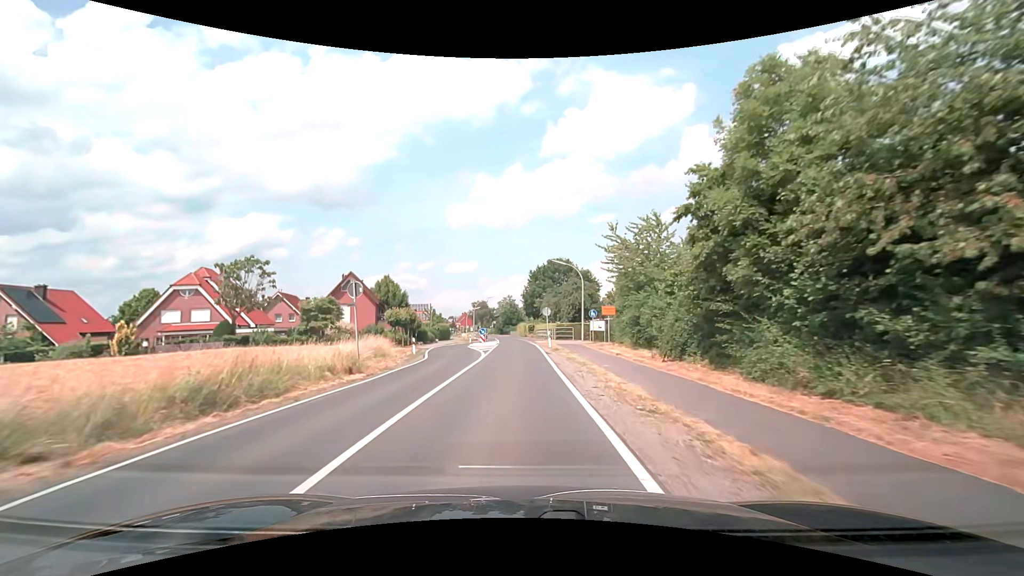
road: secondary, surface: asphalt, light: Day
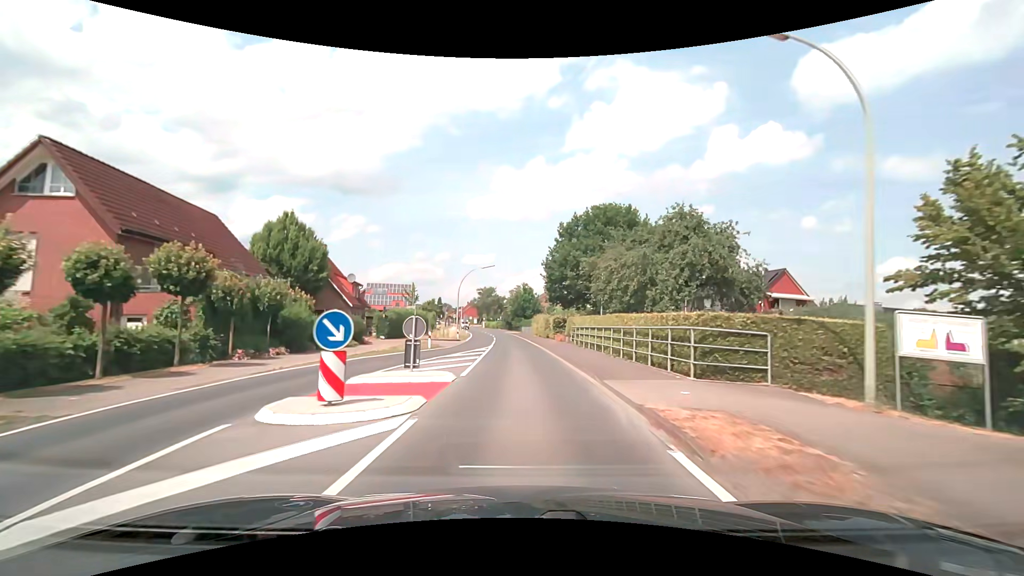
(-0.6, +39.0) m; -1°
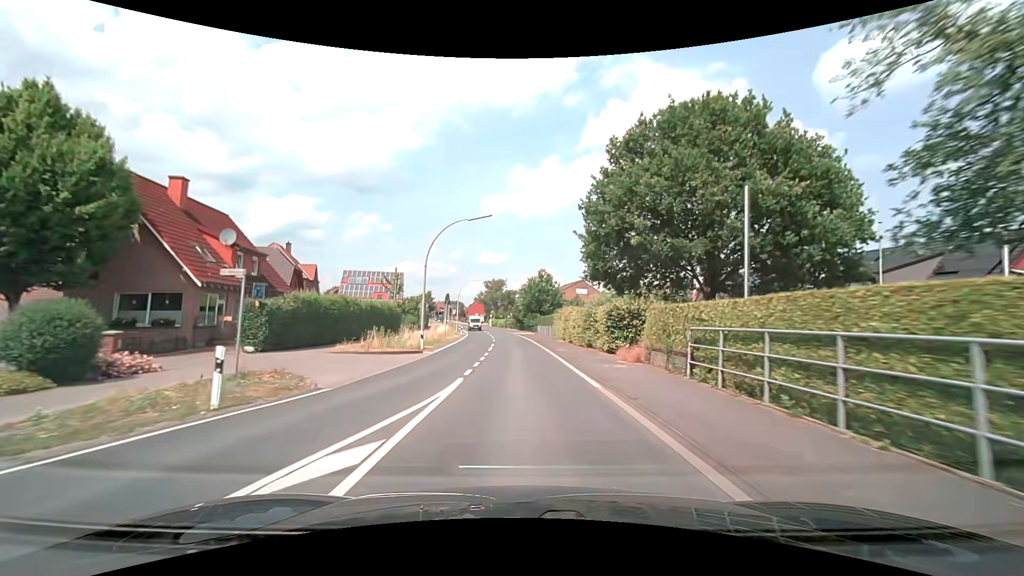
(-0.3, +23.5) m; -2°
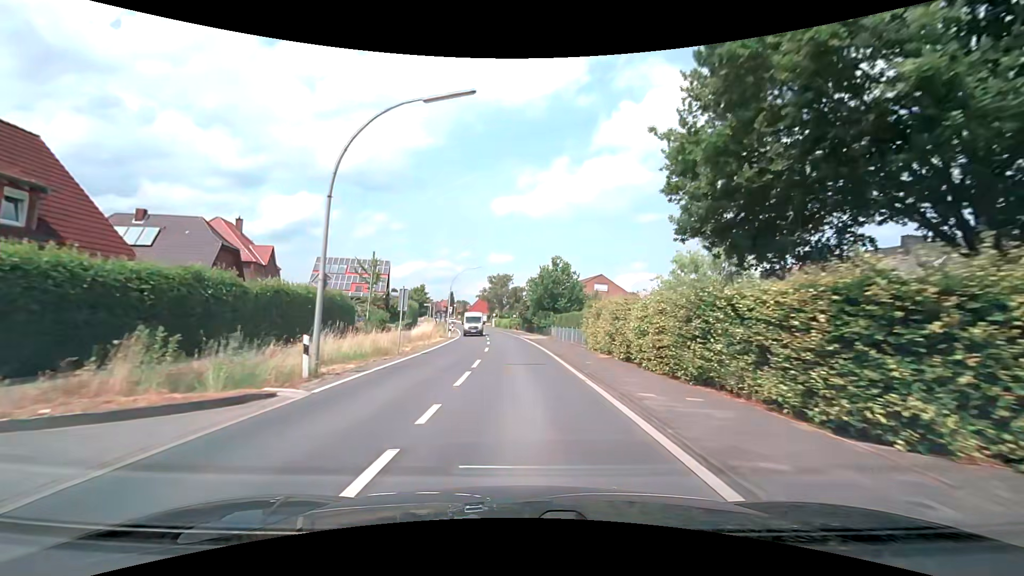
(-0.1, +15.7) m; -1°
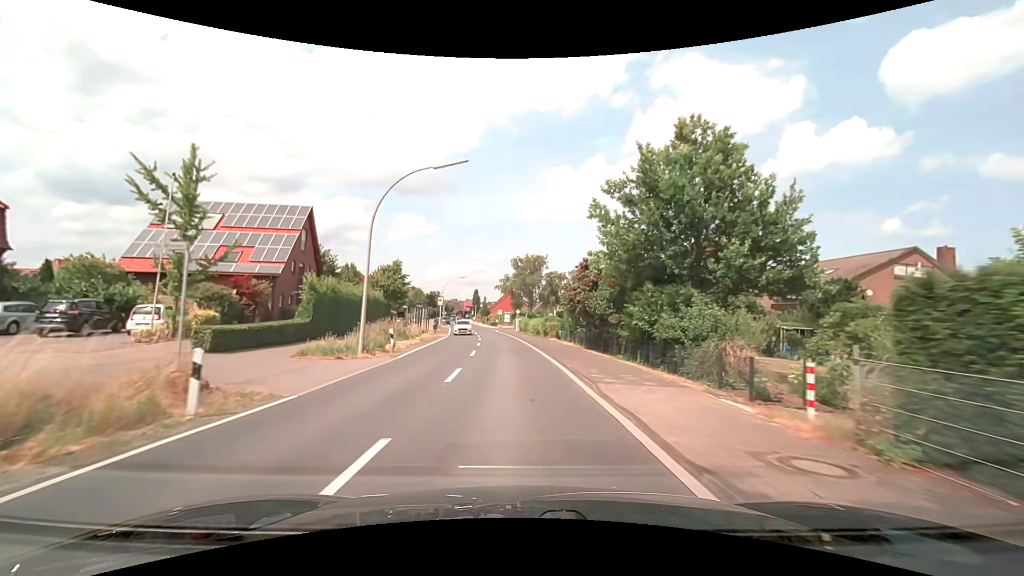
(-0.9, +39.0) m; -3°
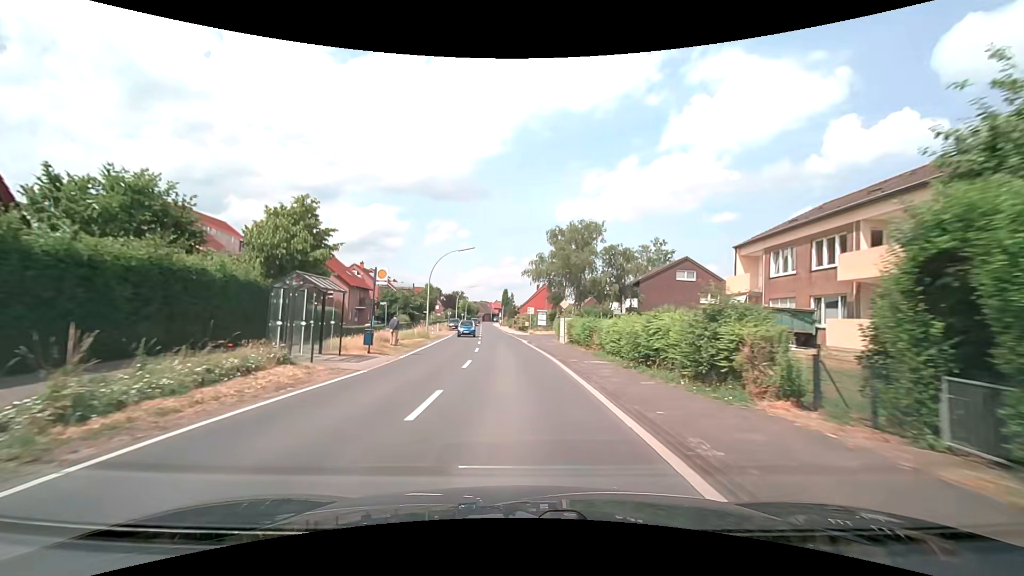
(-1.1, +31.0) m; -4°
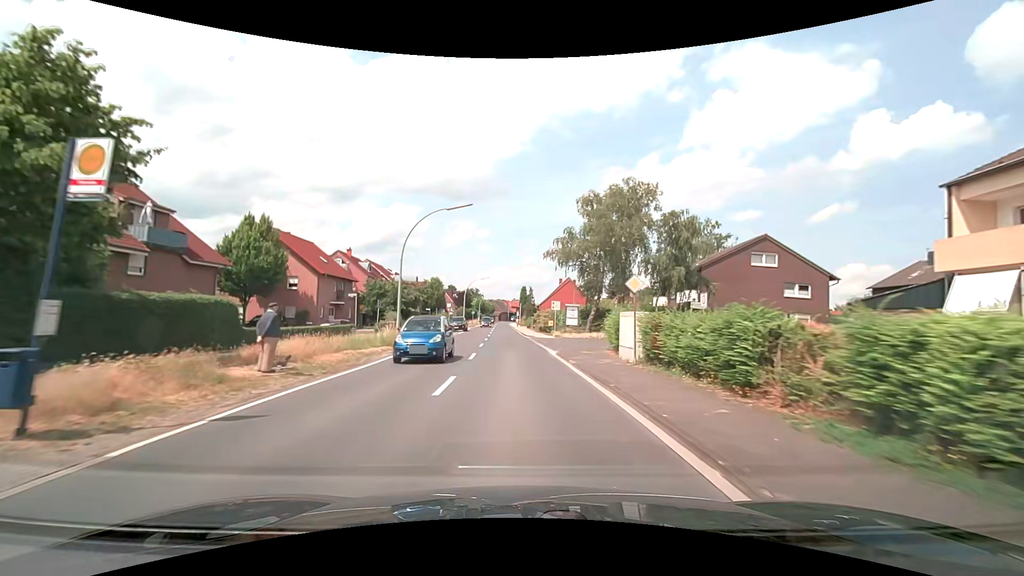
(-0.2, +15.5) m; -2°
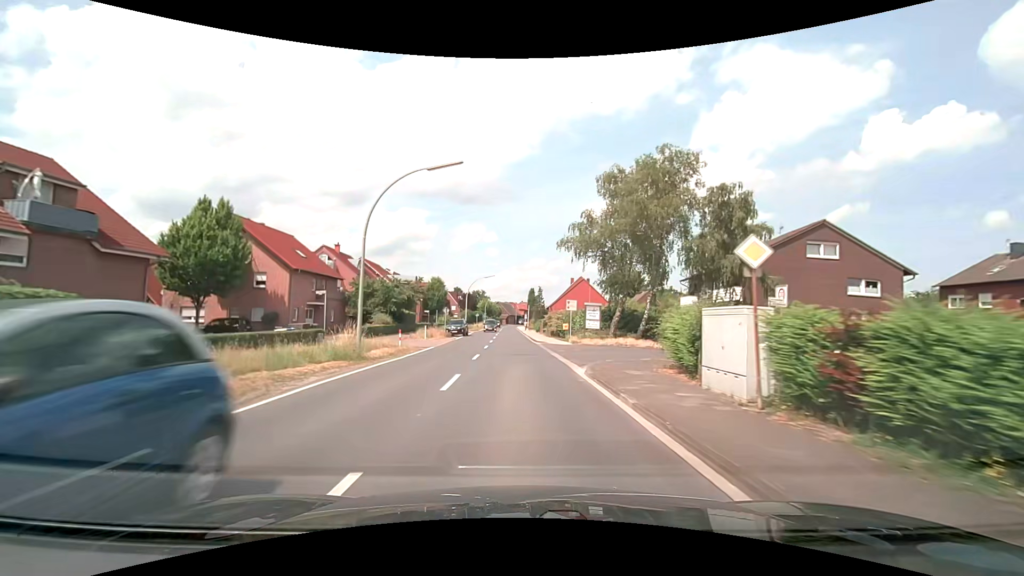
(0.0, +7.8) m; 0°
(0, +10) (0, +20) (-1, +30) (-1, +40) (-1, +50) (-2, +60) (-2, +70) (-2, +80) (-3, +90) (-3, +100) m
